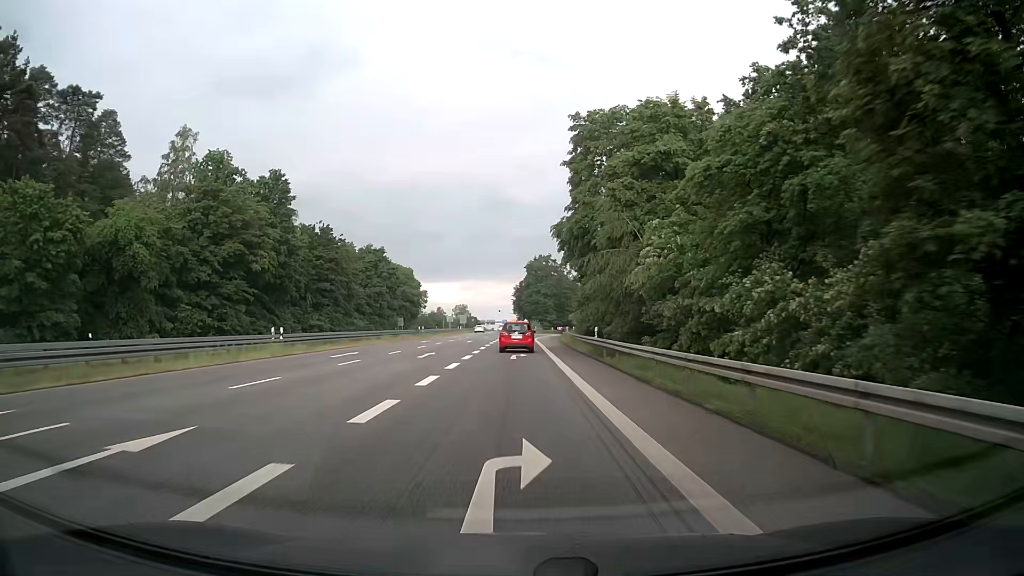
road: secondary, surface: asphalt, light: Day
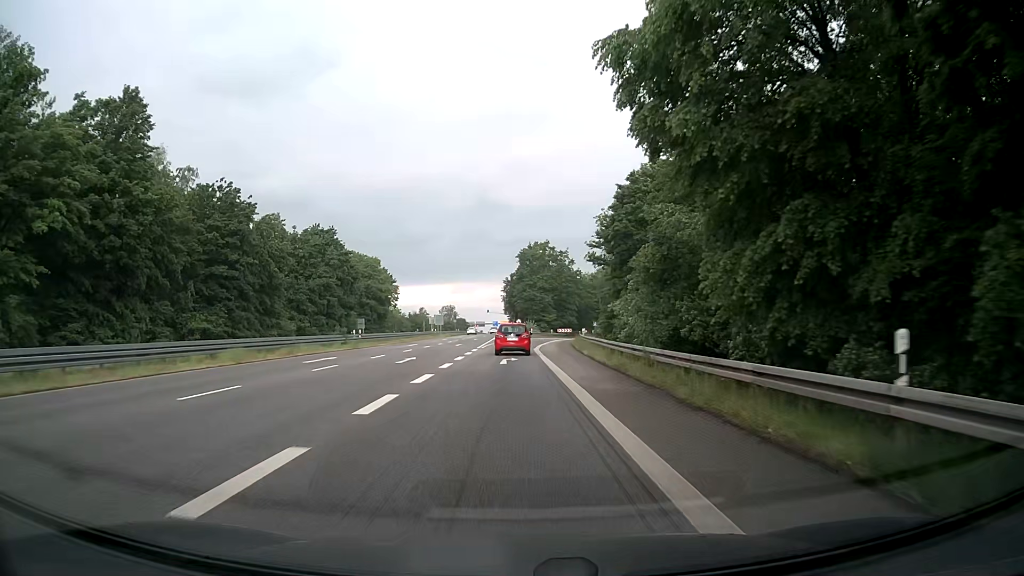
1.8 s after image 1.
(+0.2, +28.9) m; +1°
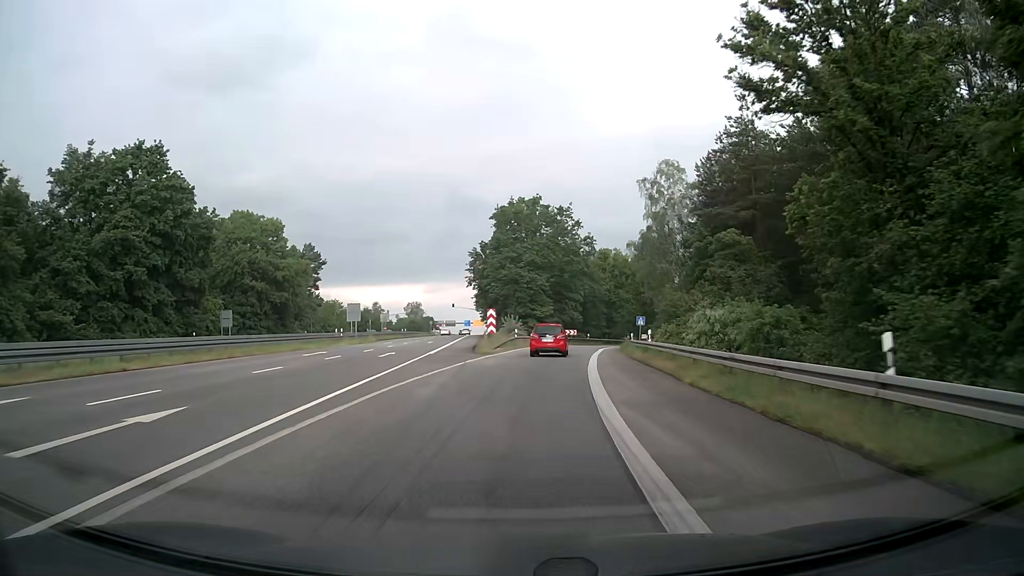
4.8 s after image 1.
(+0.1, +46.6) m; +2°
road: motorway_link
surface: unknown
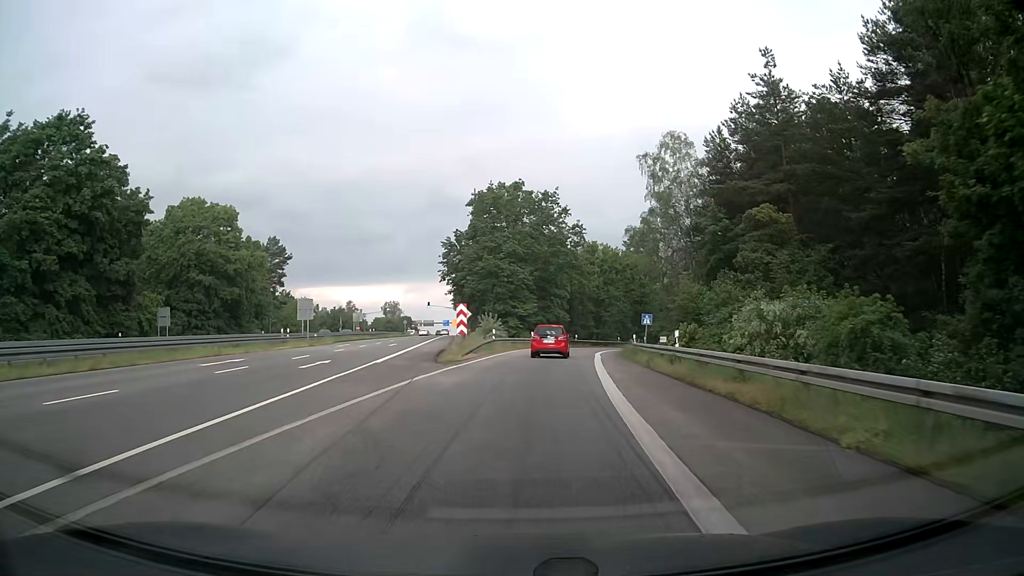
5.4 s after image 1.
(+0.1, +9.2) m; +1°
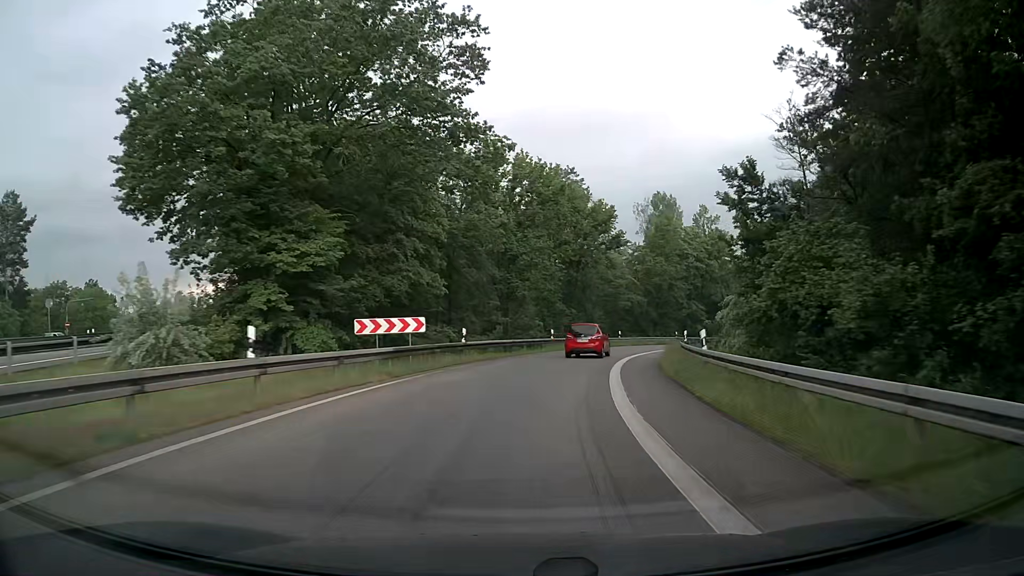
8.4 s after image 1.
(+3.9, +45.5) m; +10°
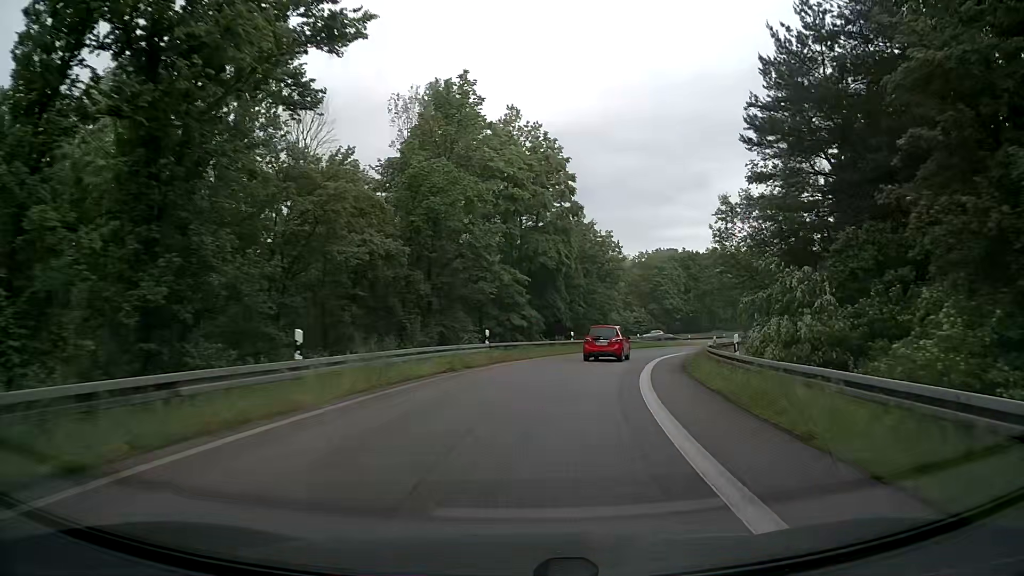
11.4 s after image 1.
(+7.3, +45.2) m; +20°
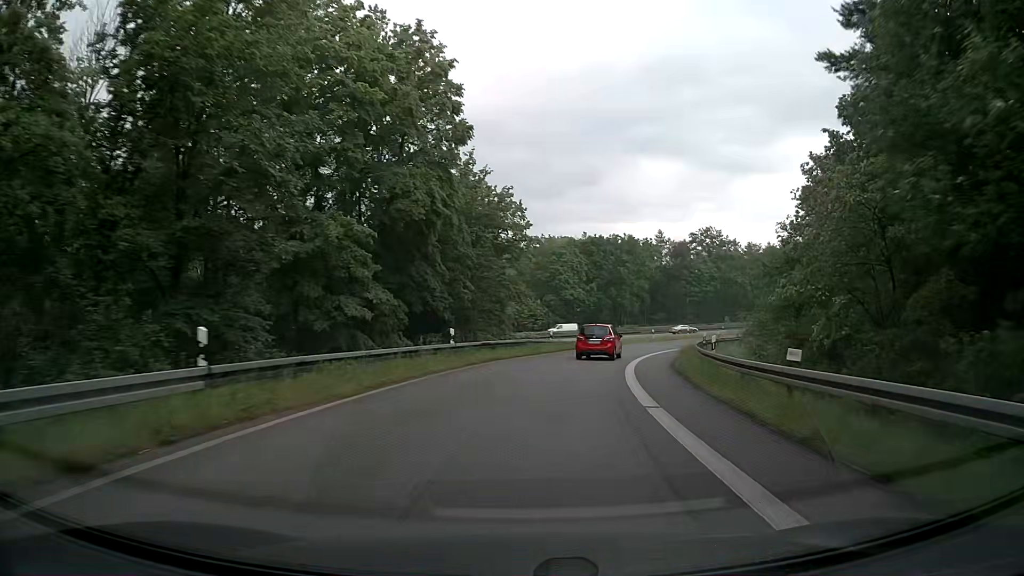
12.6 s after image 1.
(+1.5, +18.5) m; +10°
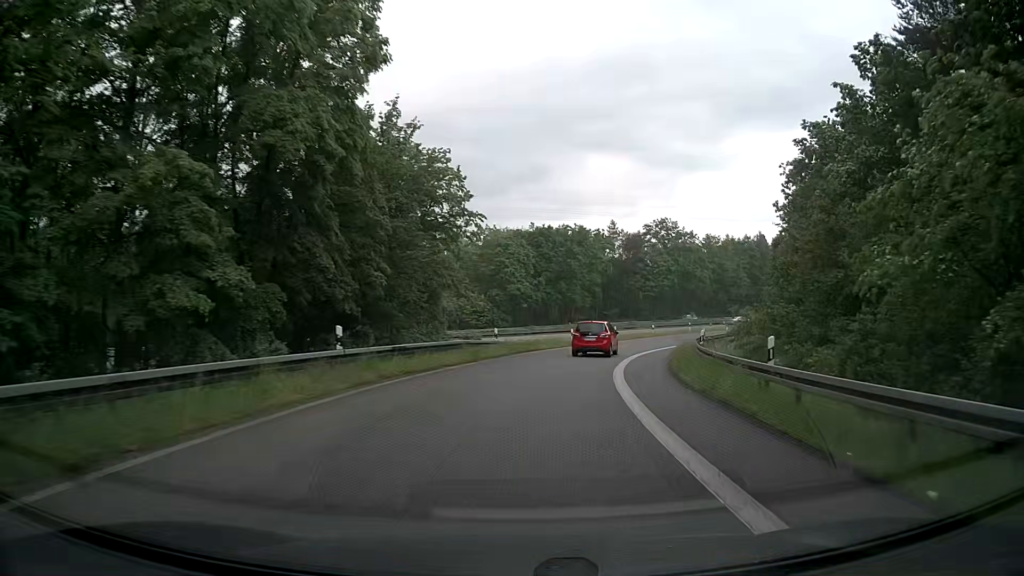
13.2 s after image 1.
(+0.4, +9.3) m; +4°
